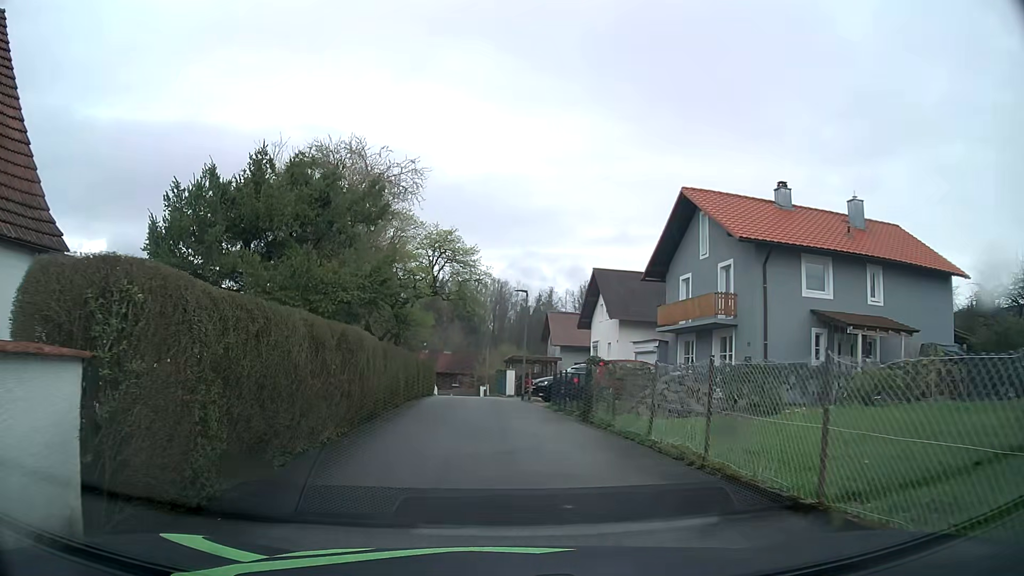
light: Day
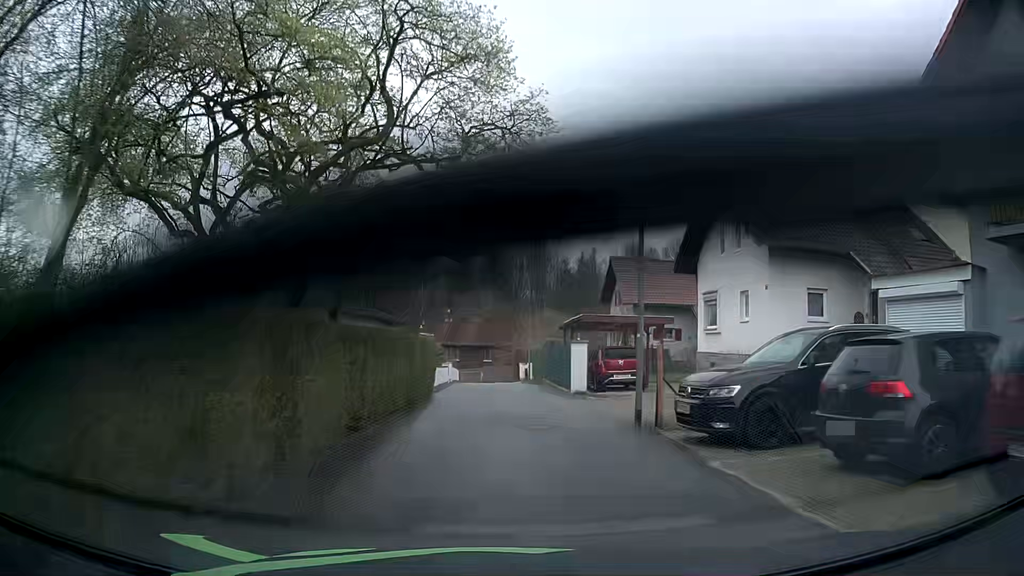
(-0.6, +19.8) m; -3°
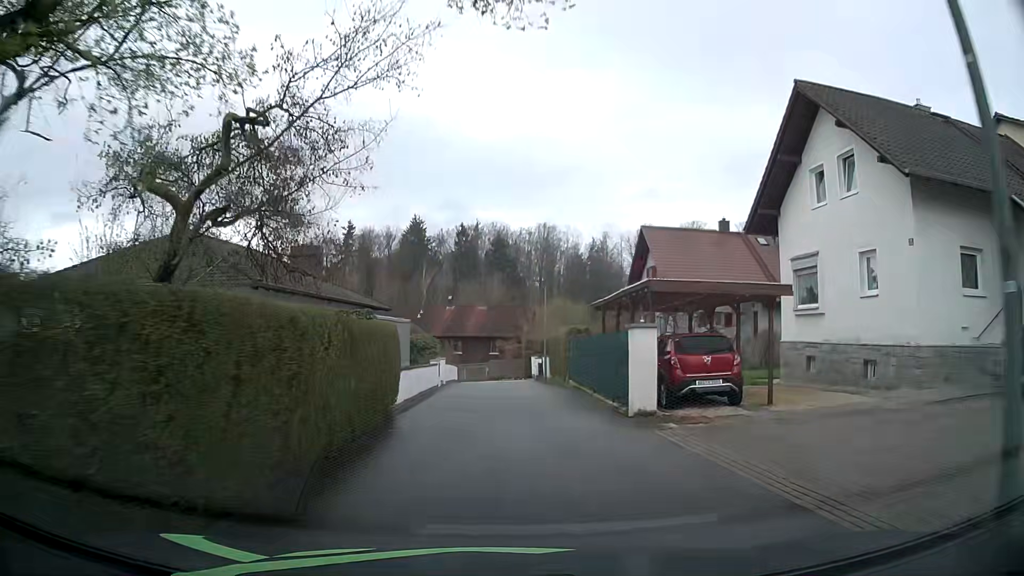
(-0.1, +8.9) m; -2°
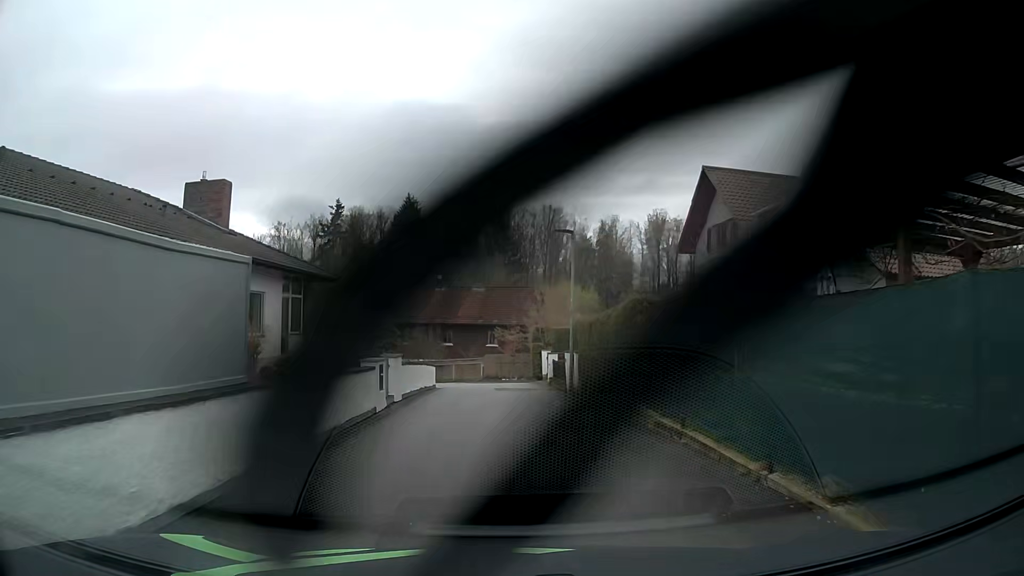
(+0.1, +12.5) m; +1°
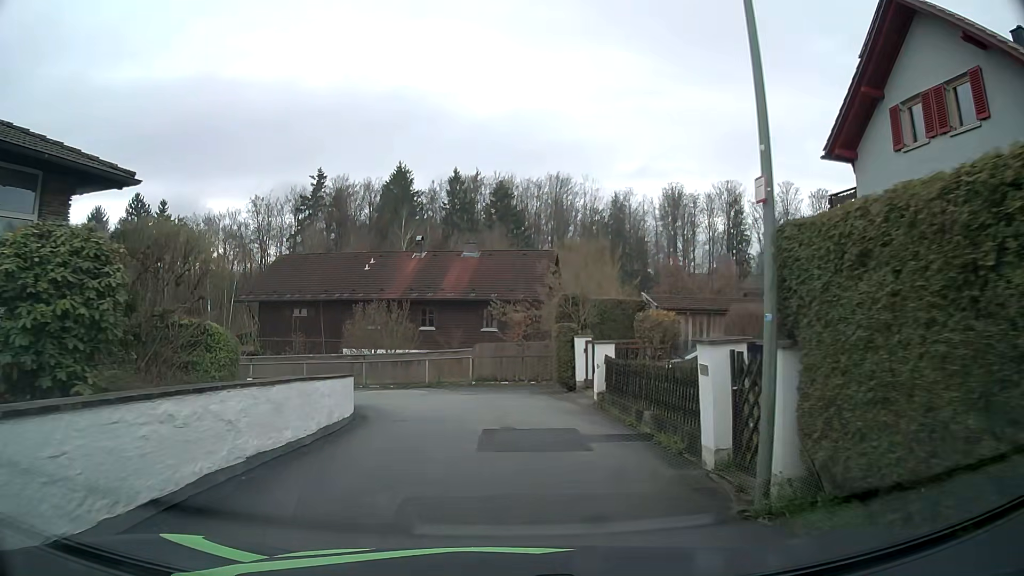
(0.0, +15.3) m; 0°
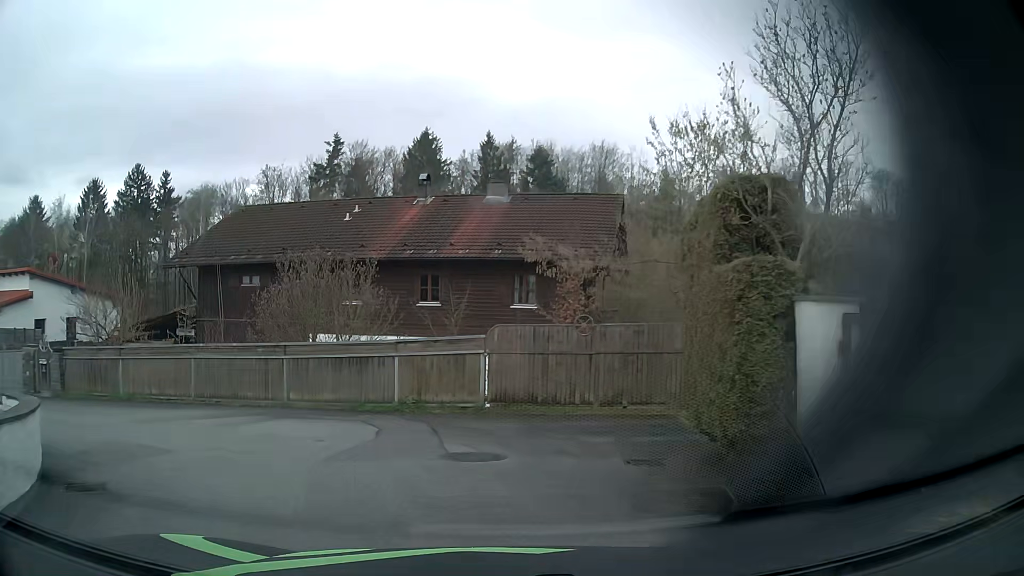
(-0.2, +13.2) m; -4°
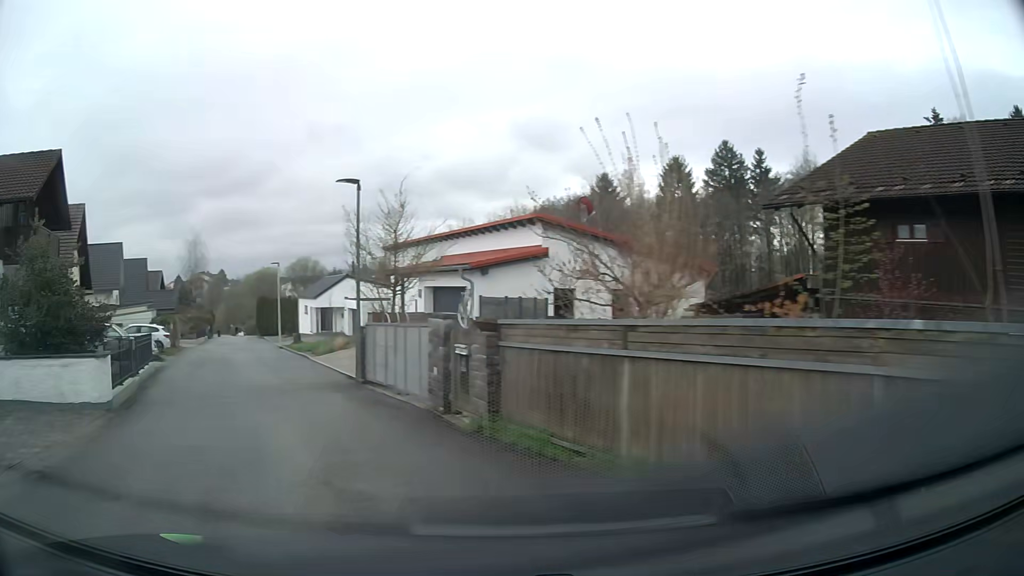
(-4.4, +11.9) m; -50°
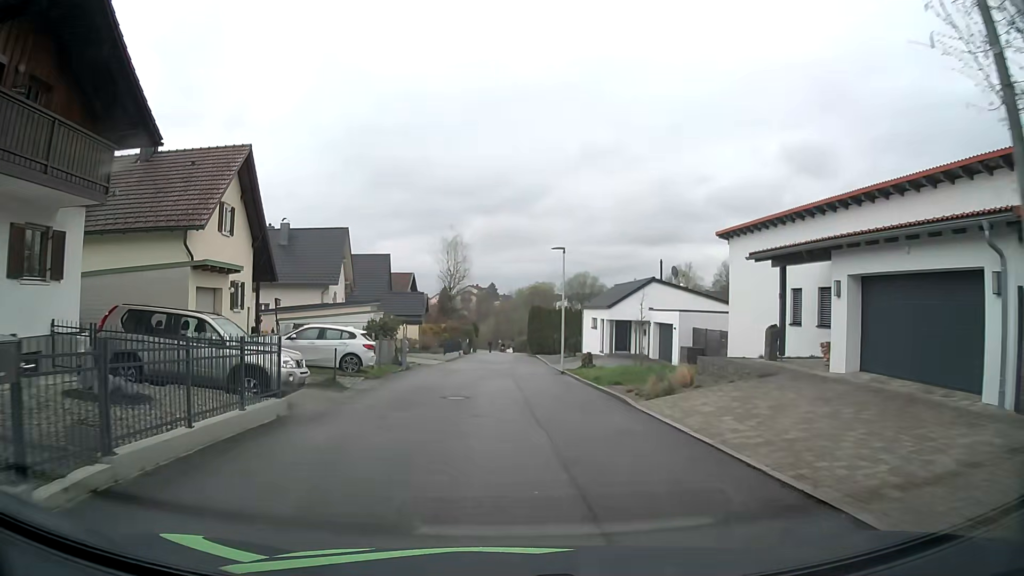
(-4.7, +13.5) m; -26°
(0, +10) (0, +20) (0, +30) (+1, +40) (+1, +50) (+1, +60) (0, +70) (0, +80) (-1, +90) (-1, +100) m
